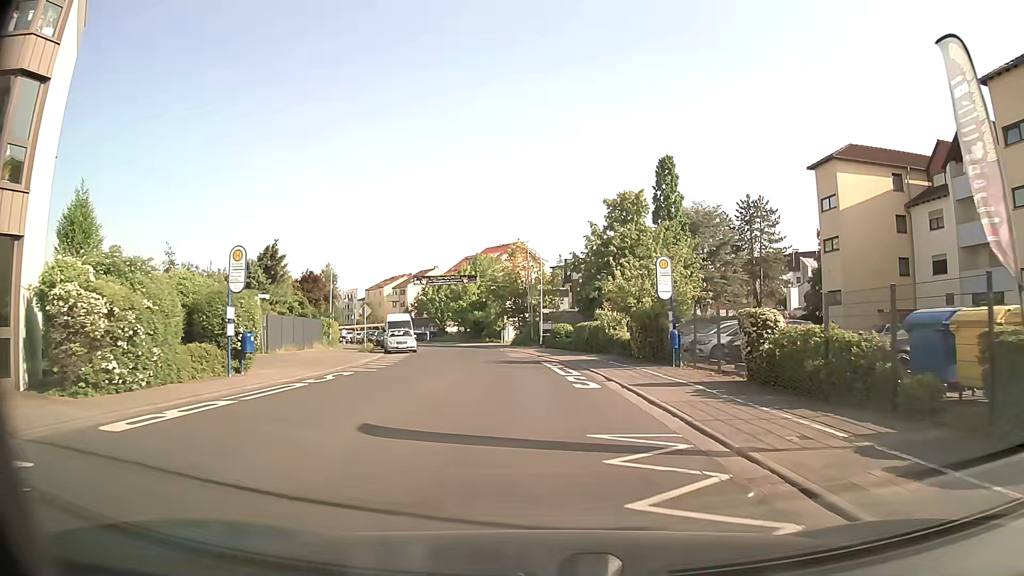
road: tertiary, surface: asphalt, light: Day
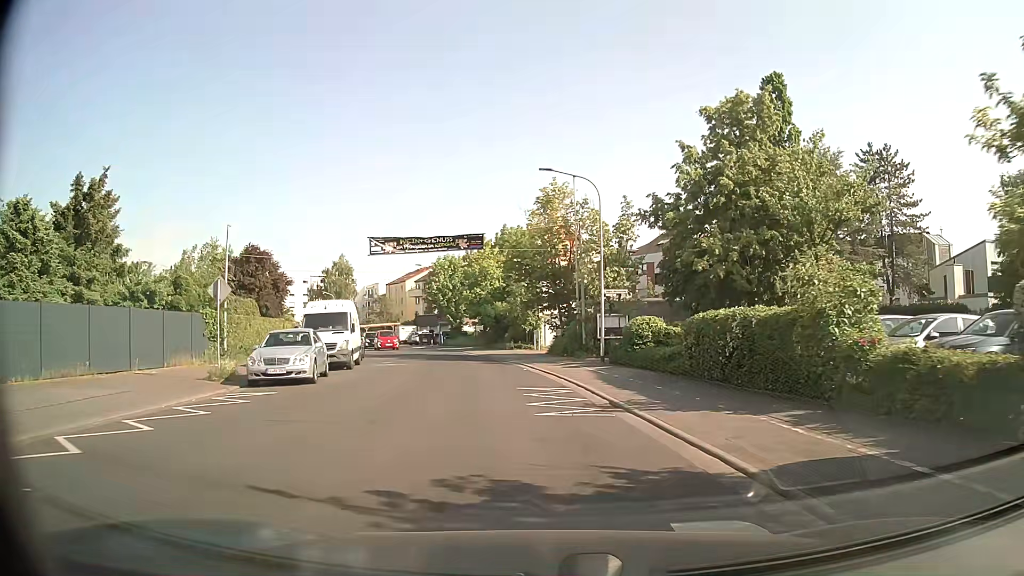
(-0.6, +23.7) m; -4°
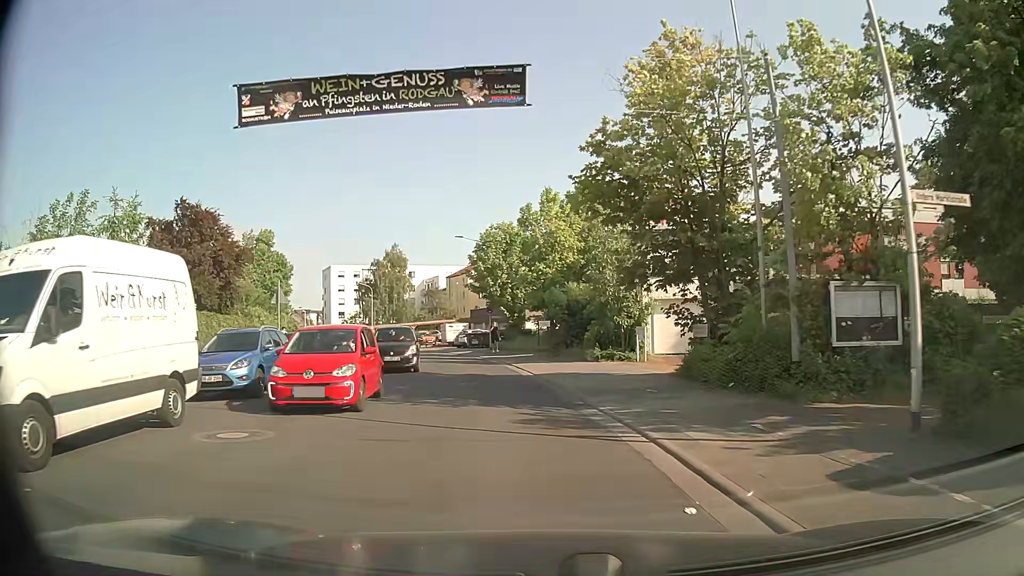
(-1.0, +18.9) m; -7°
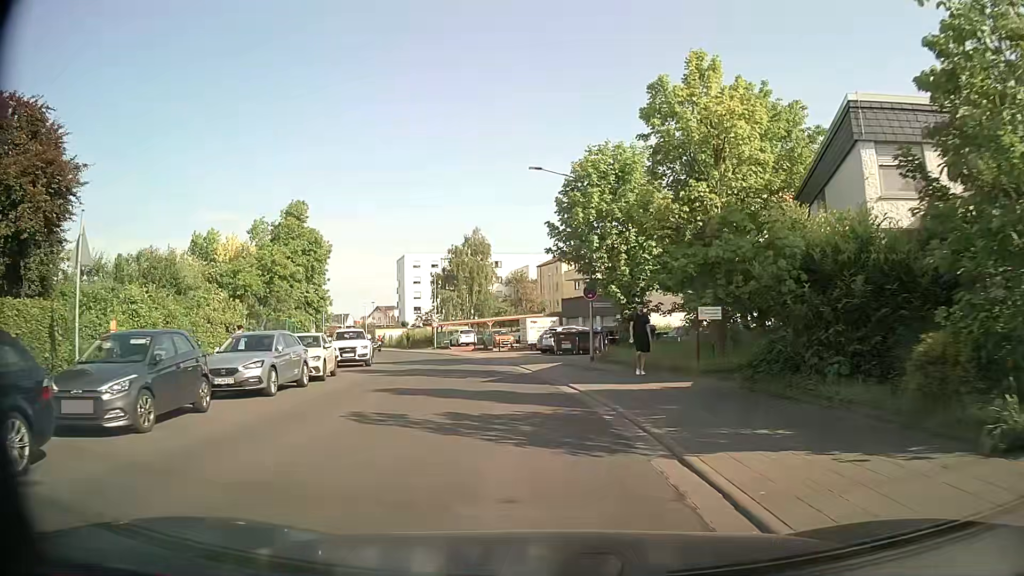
(-1.4, +19.3) m; -8°
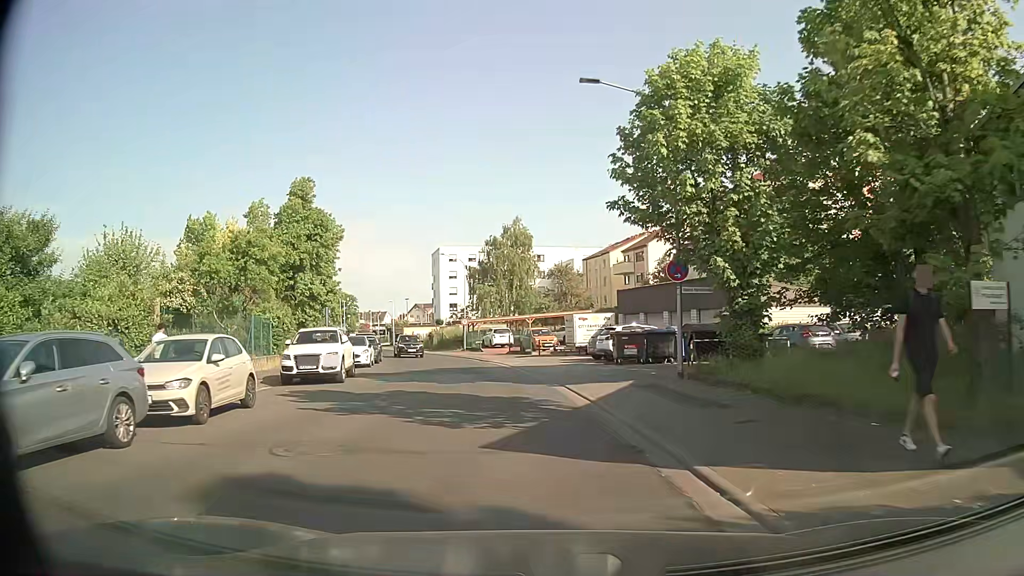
(-0.4, +9.9) m; -4°
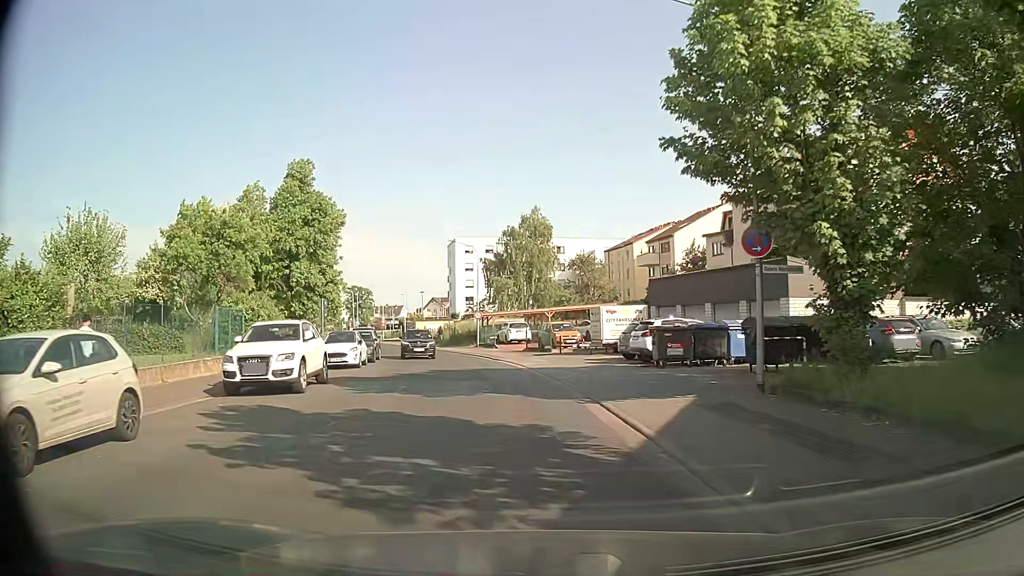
(-0.1, +5.0) m; -1°
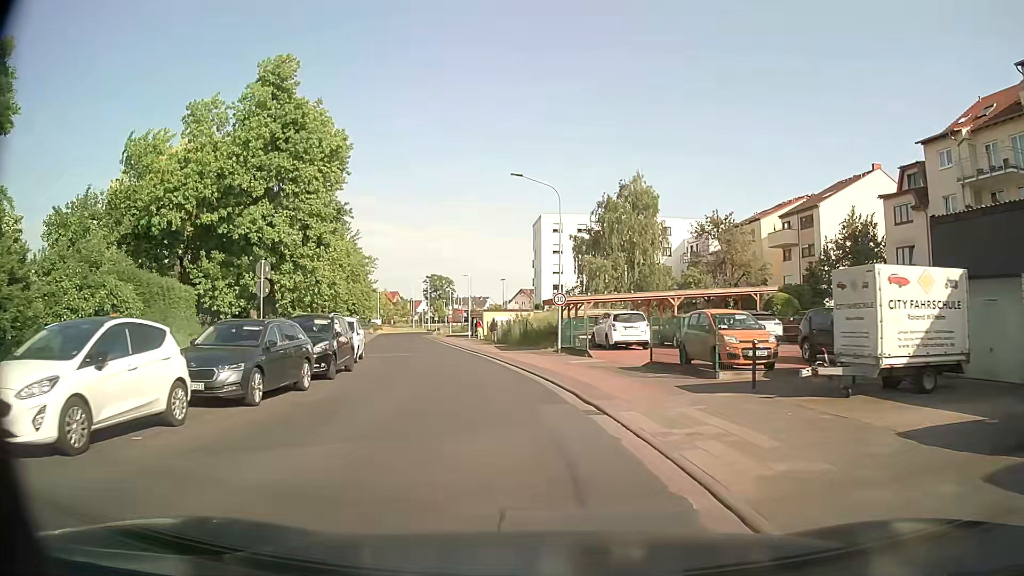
(-1.4, +20.4) m; -8°
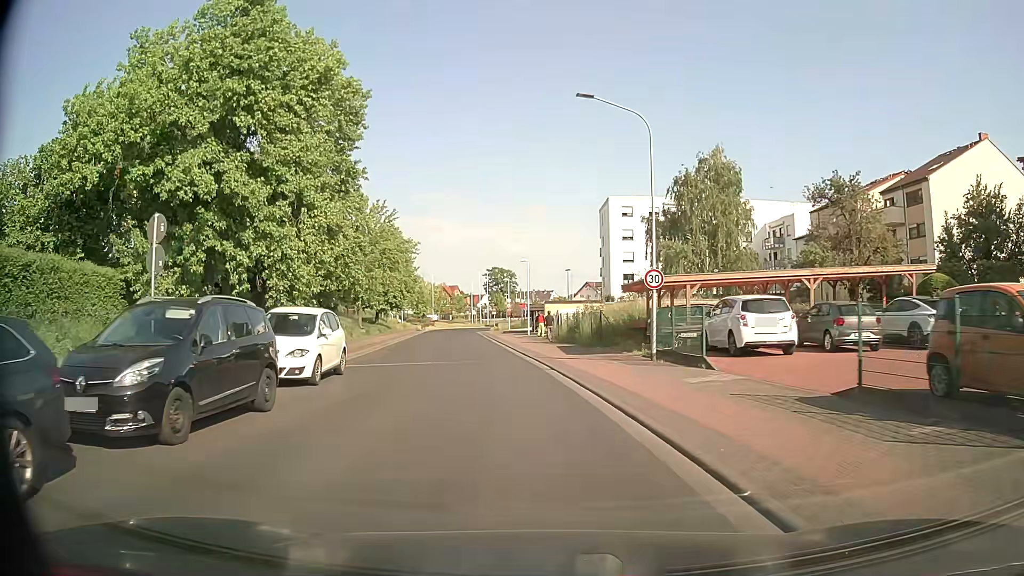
(-0.4, +10.2) m; -6°
(0, +10) (-1, +20) (-3, +30) (-4, +40) (-5, +50) (-6, +60) (-7, +70) (-8, +80) (-9, +90) (-8, +99) m
